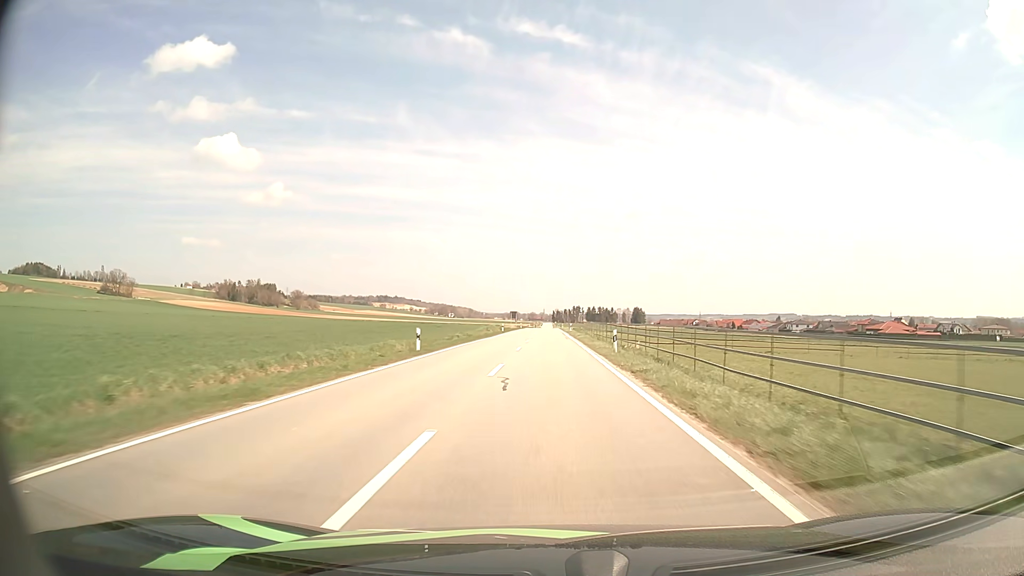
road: tertiary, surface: asphalt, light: Day
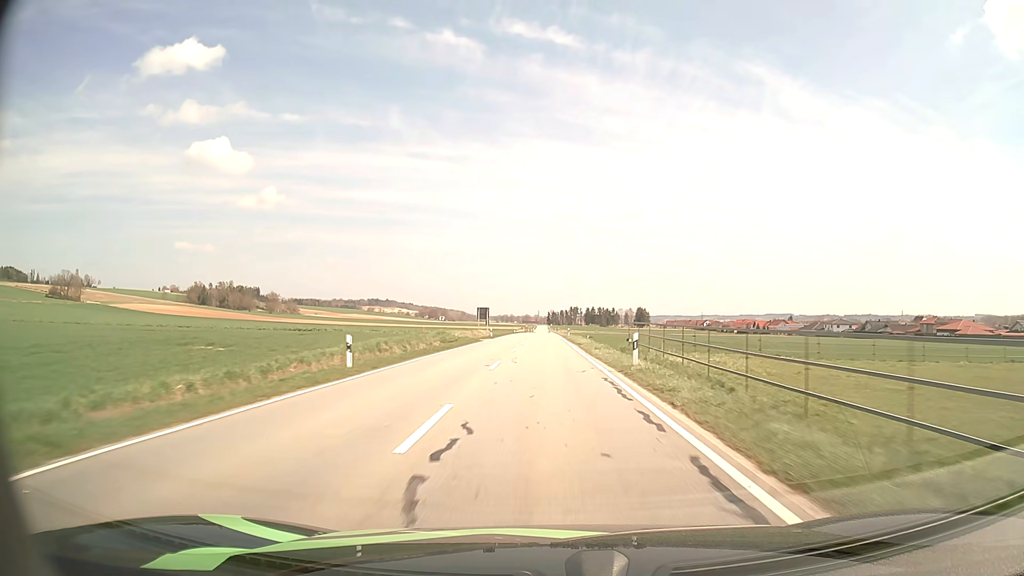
(+0.2, +59.6) m; +1°
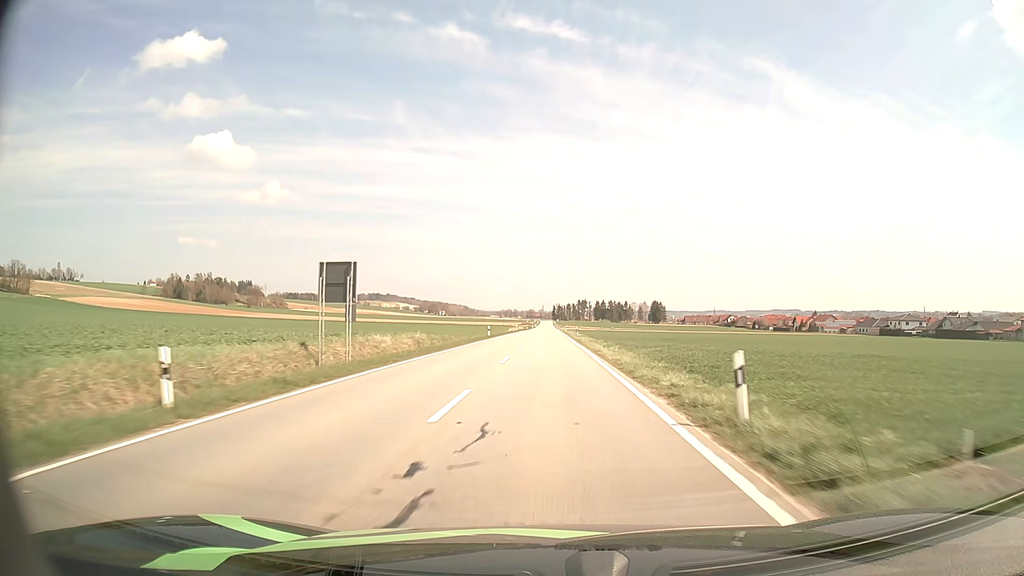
(-0.3, +60.2) m; -1°
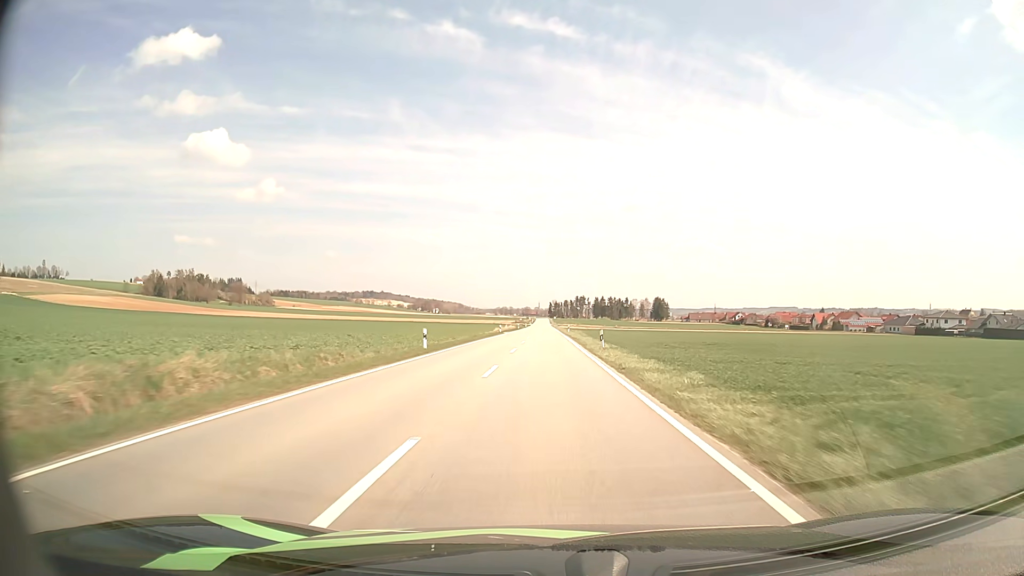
(+0.1, +30.2) m; 0°
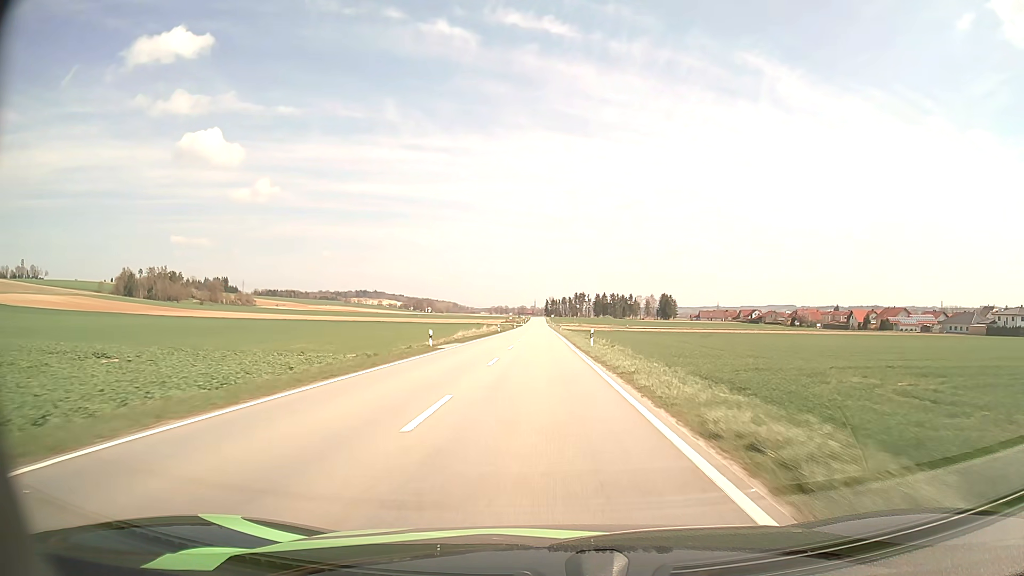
(+0.2, +45.2) m; 0°
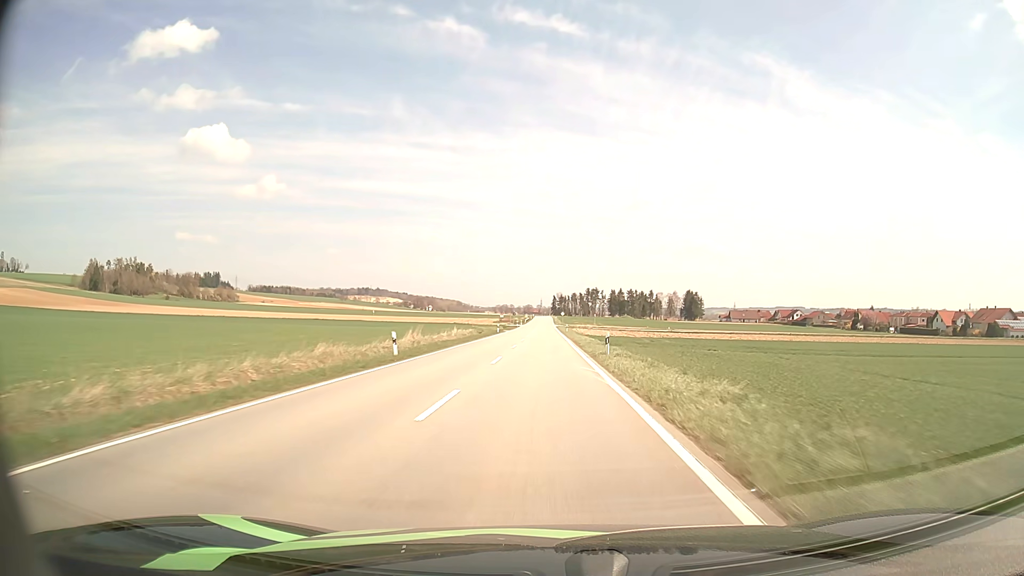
(-0.2, +60.8) m; -1°
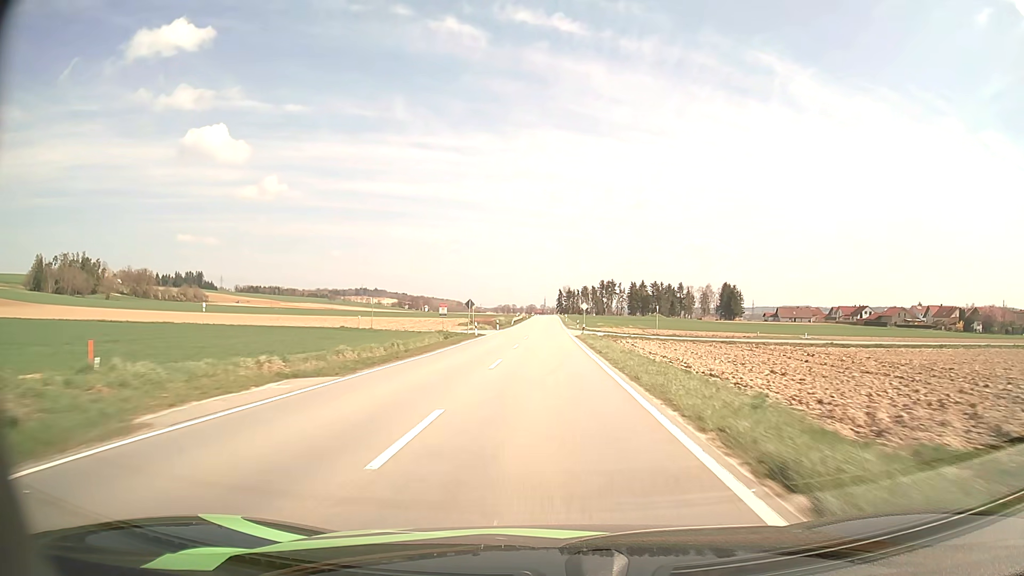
(-0.1, +78.0) m; 0°
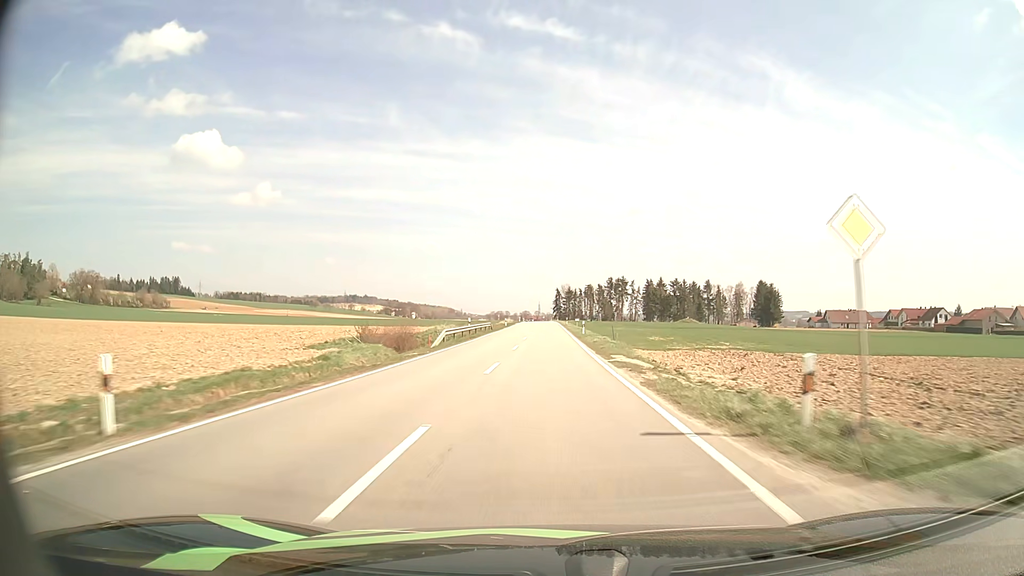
(+0.2, +63.7) m; 0°
(0, +10) (0, +20) (0, +30) (0, +40) (0, +50) (0, +60) (0, +70) (0, +80) (0, +90) (0, +100) m
